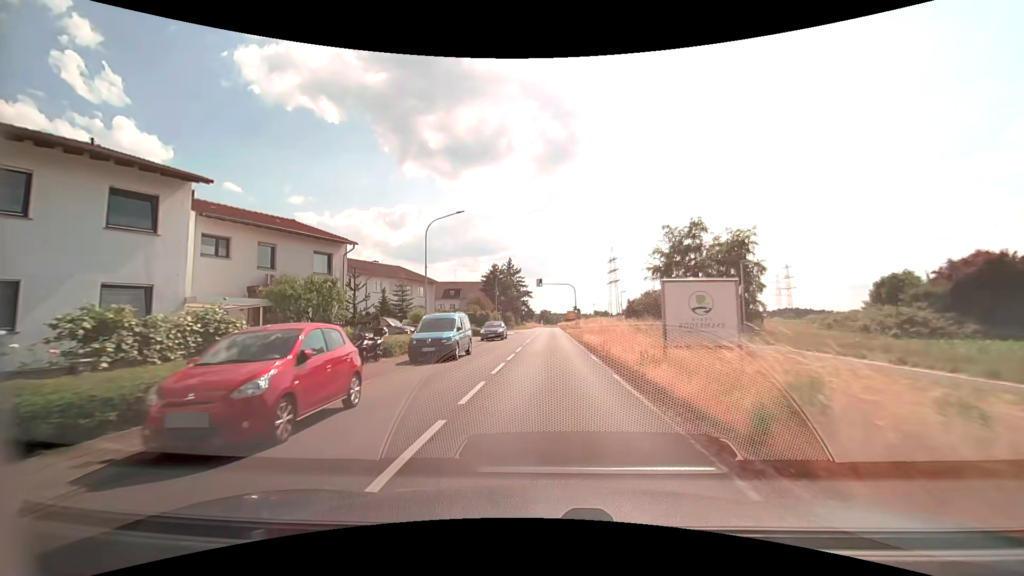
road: secondary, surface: asphalt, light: Day
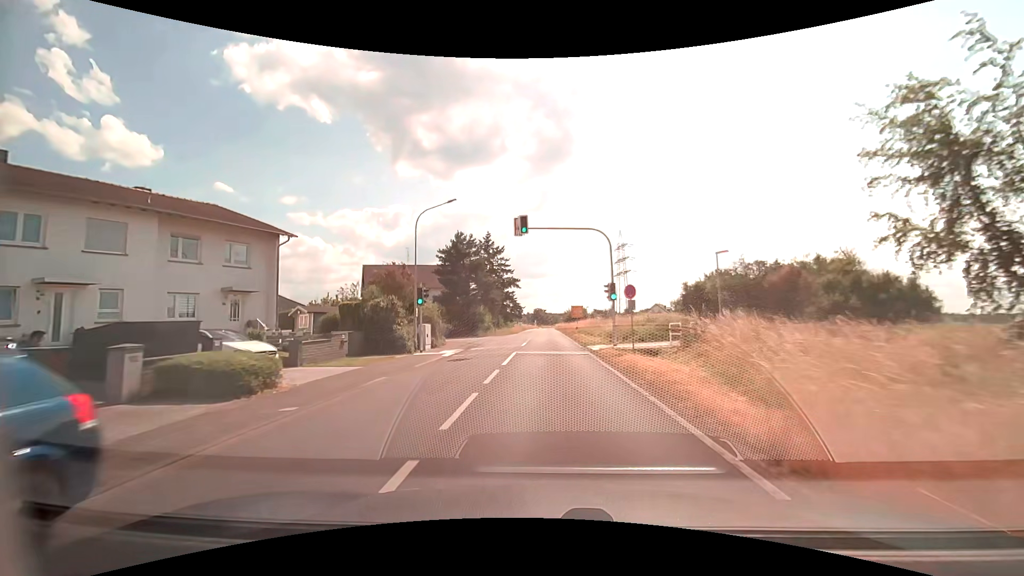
(+0.3, +38.0) m; +1°
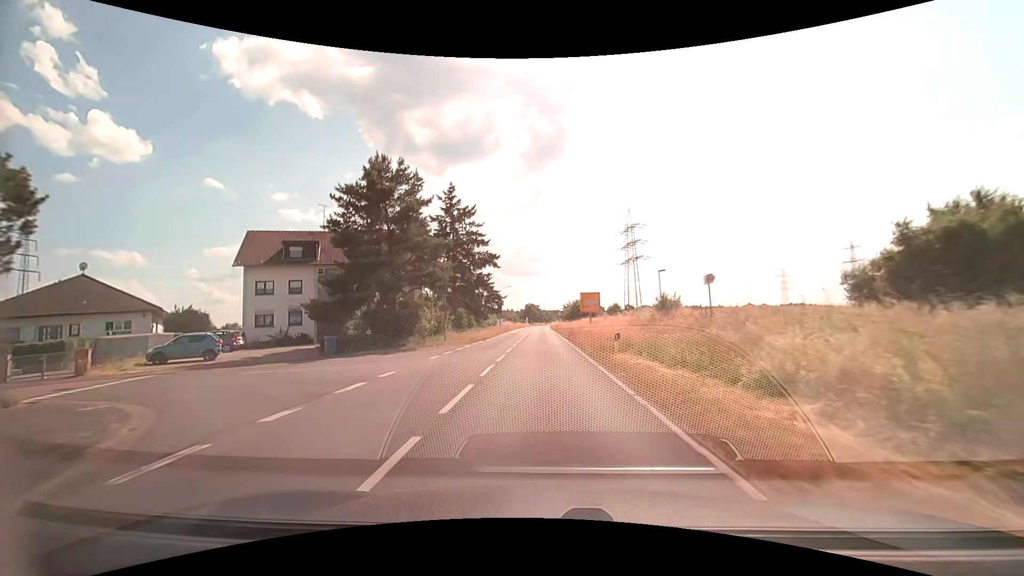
(+0.3, +30.3) m; +1°
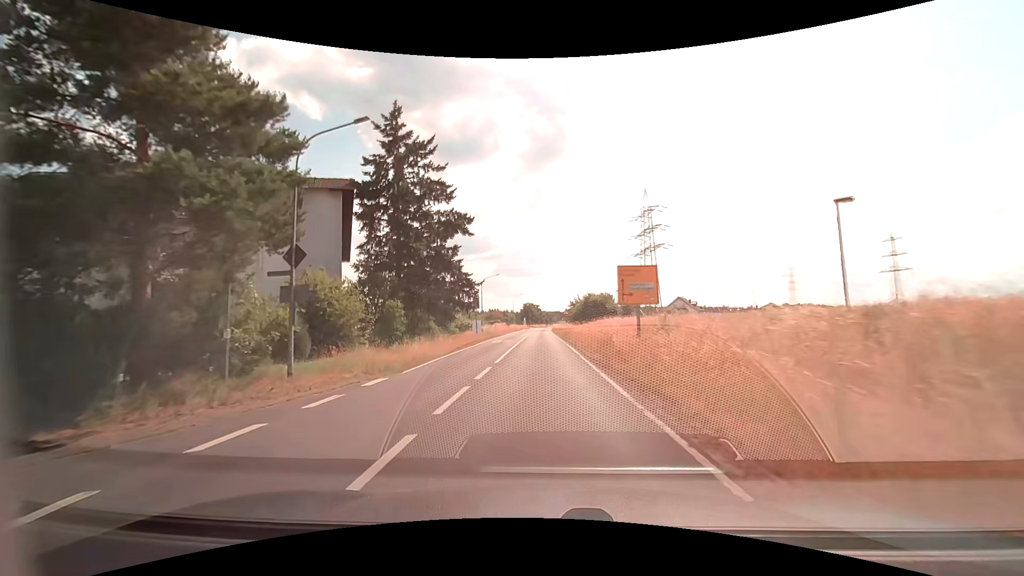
(0.0, +22.6) m; 0°
(0, +10) (0, +20) (0, +30) (0, +40) (0, +50) (0, +60) (0, +70) (0, +80) (0, +90) (0, +100) m
